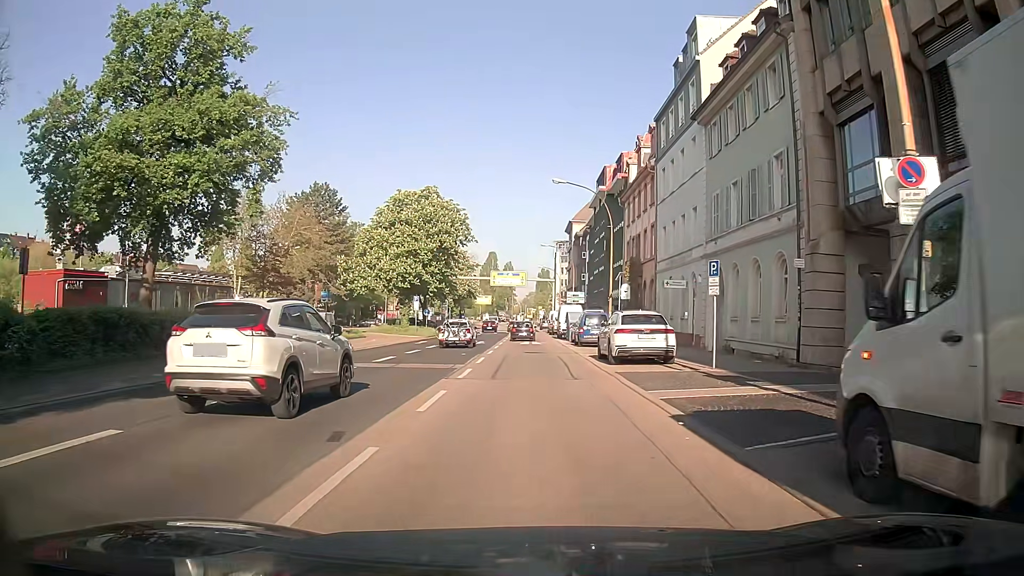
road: primary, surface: asphalt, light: Day
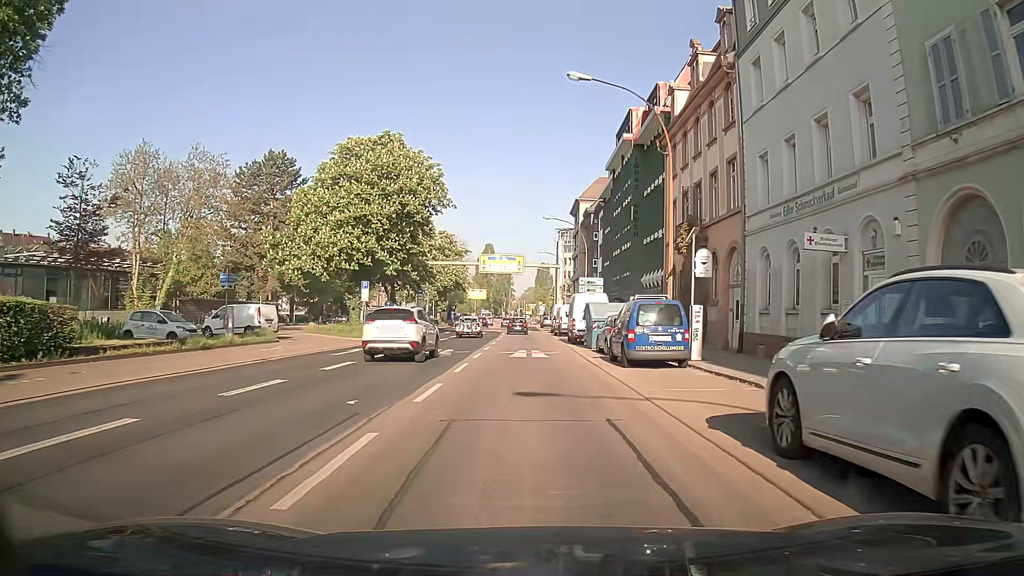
(-0.3, +17.5) m; -1°
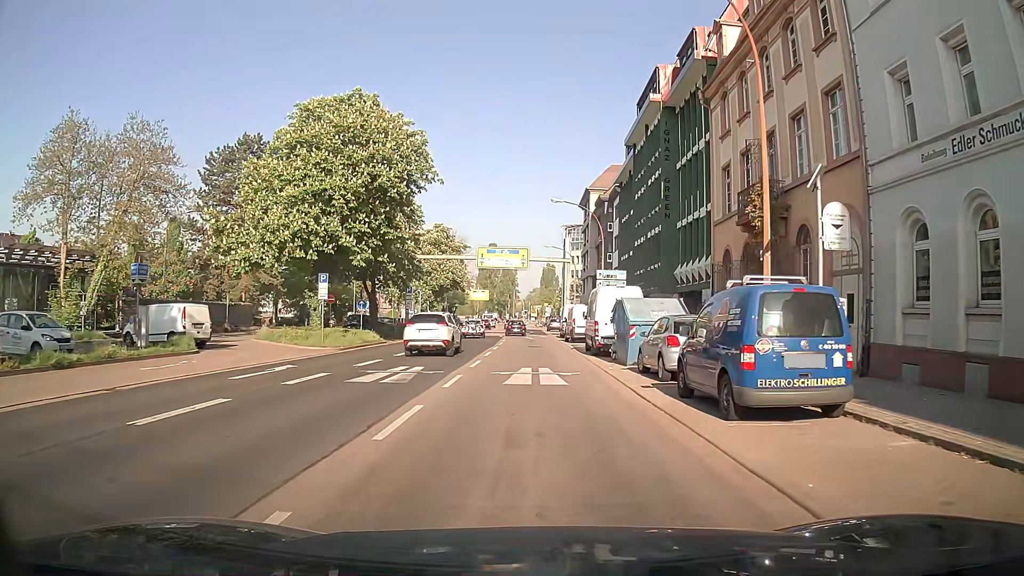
(0.0, +9.1) m; 0°
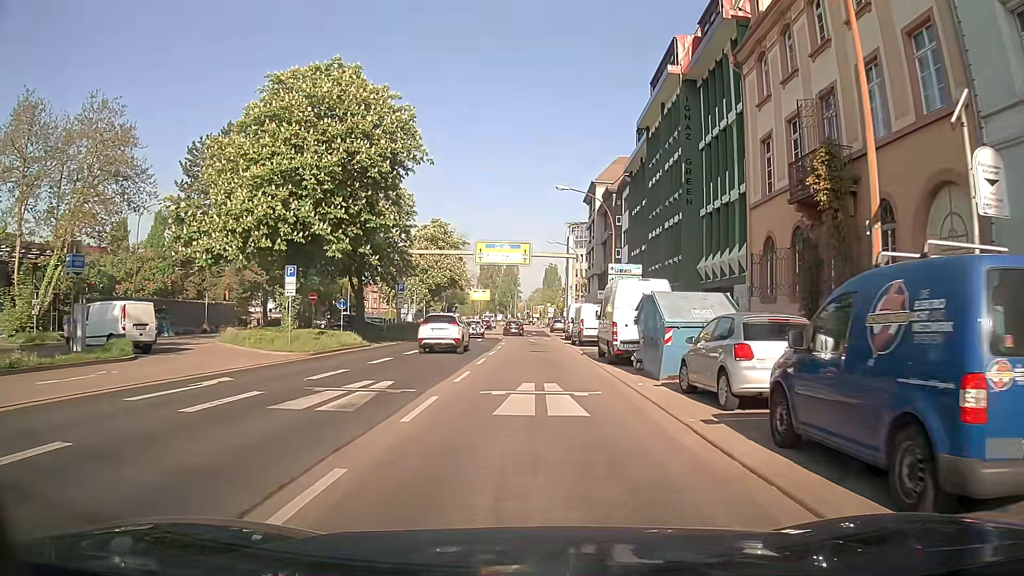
(-0.1, +4.7) m; -1°
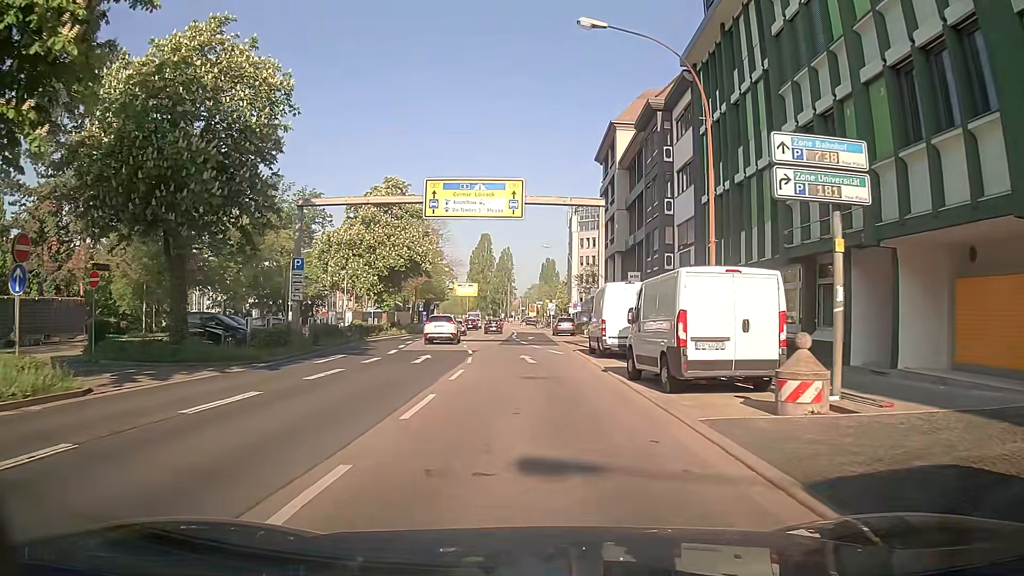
(+0.2, +24.0) m; +2°
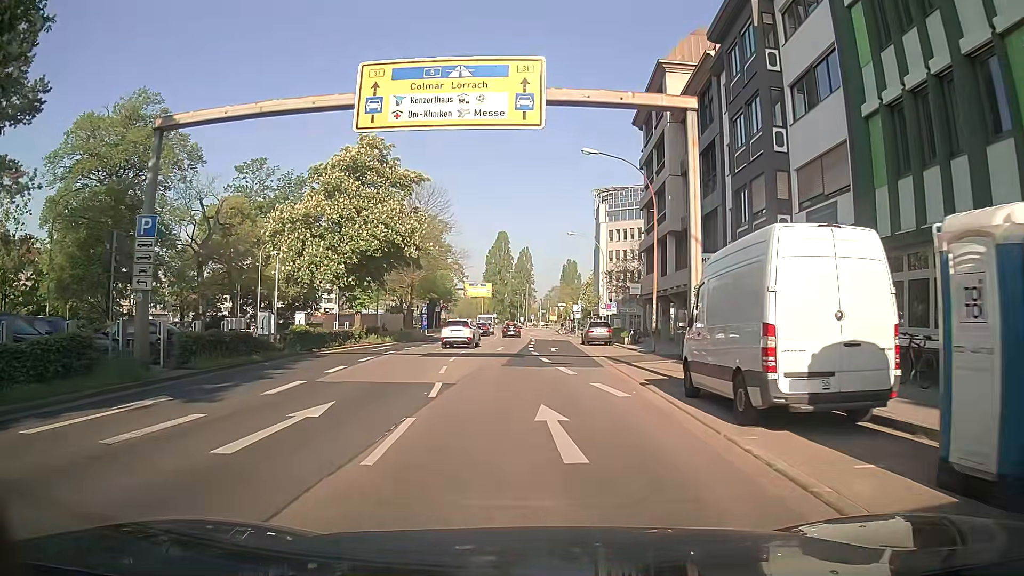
(-0.3, +14.7) m; -1°
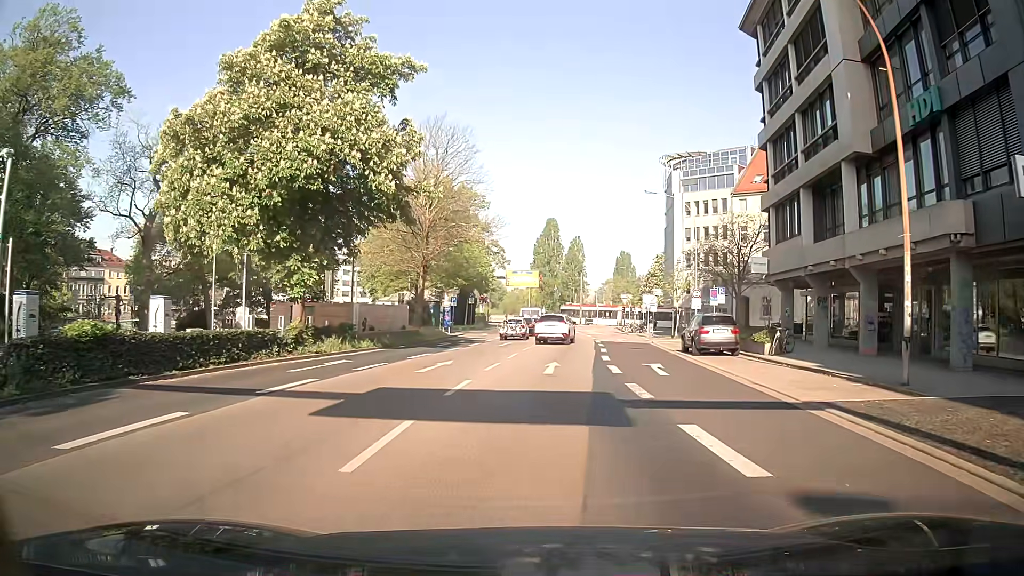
(-1.0, +19.1) m; -4°
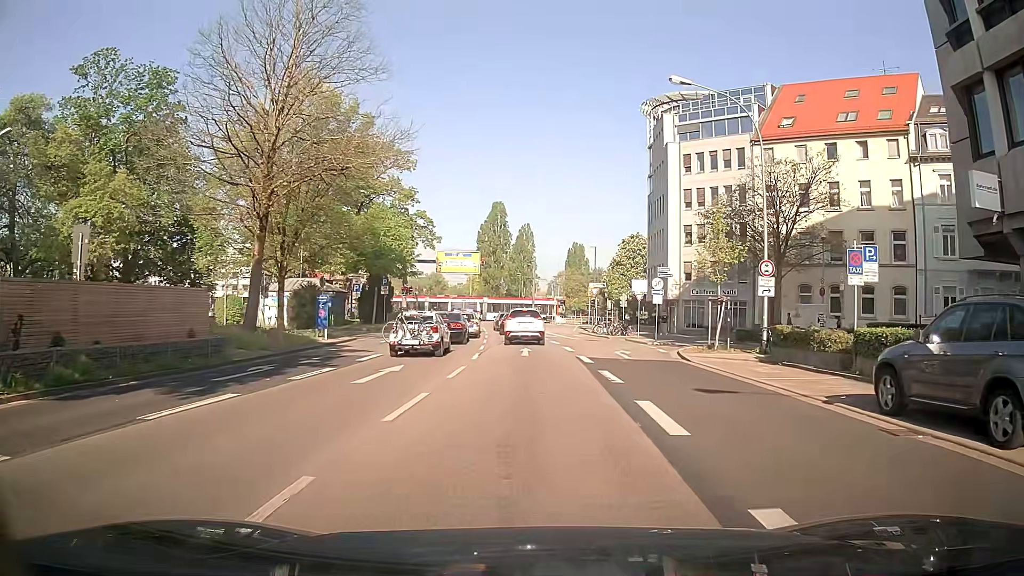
(+0.3, +21.3) m; +4°
